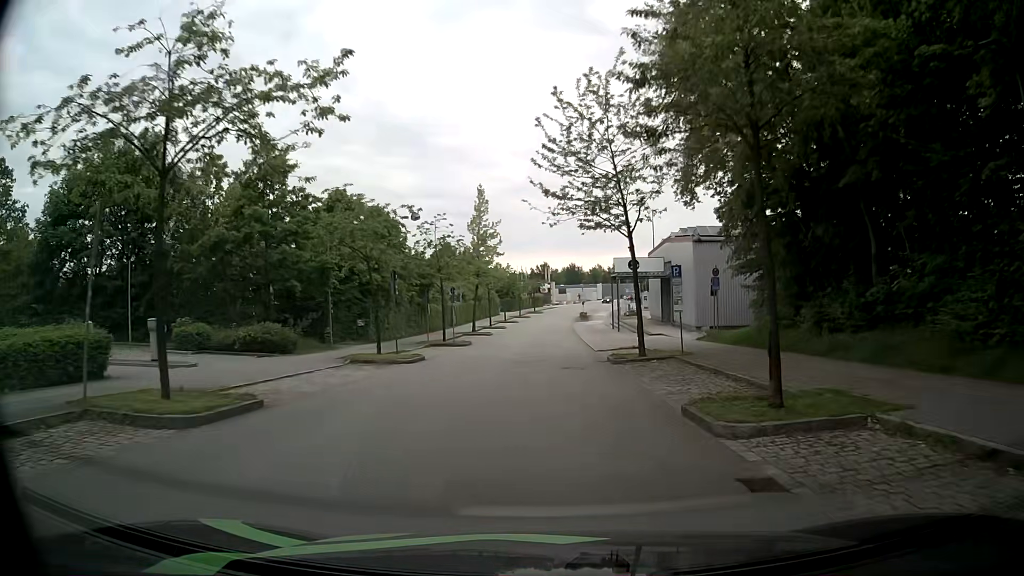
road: secondary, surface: asphalt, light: Day
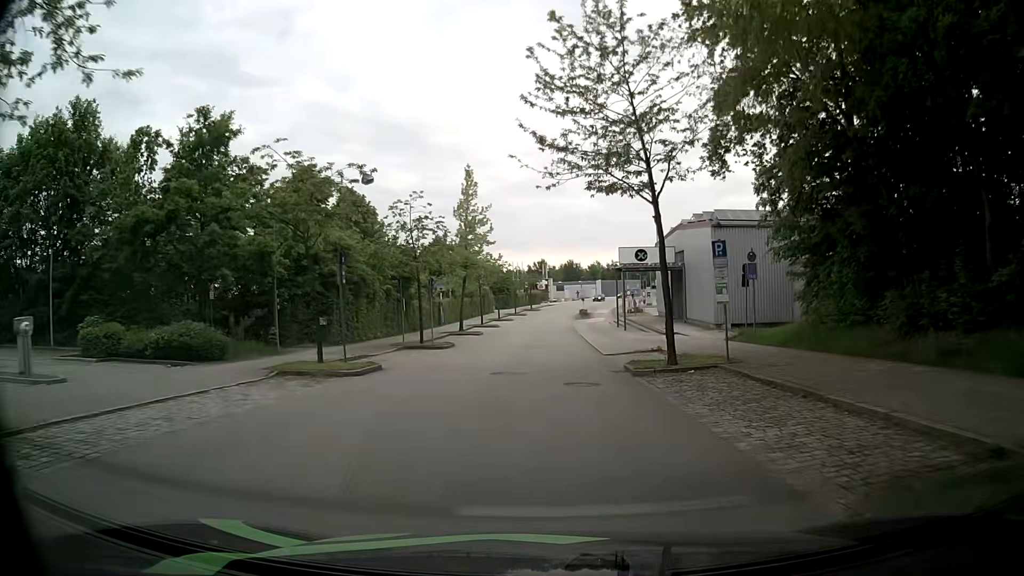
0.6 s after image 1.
(0.0, +6.1) m; +1°
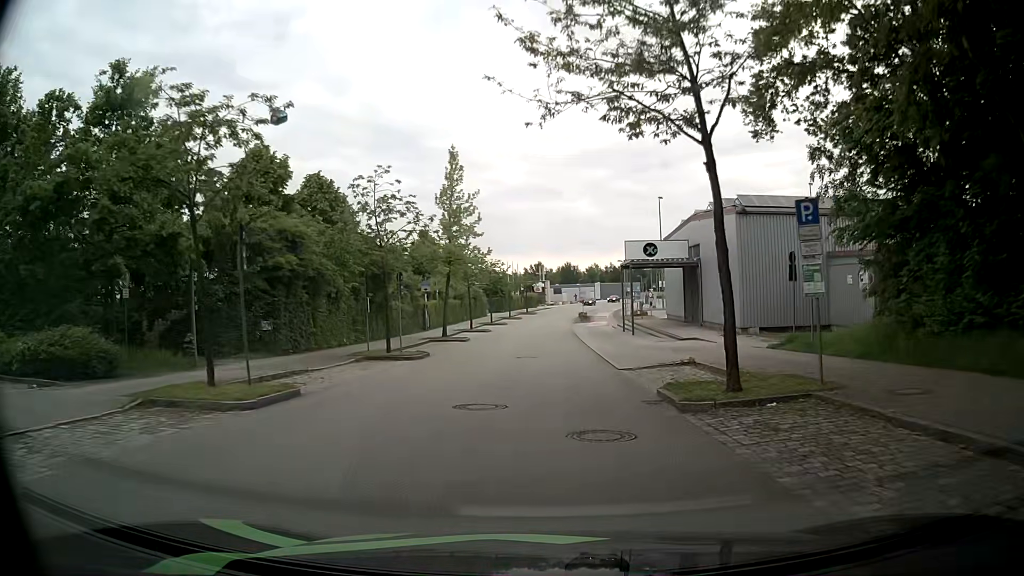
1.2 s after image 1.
(-0.1, +6.1) m; 0°
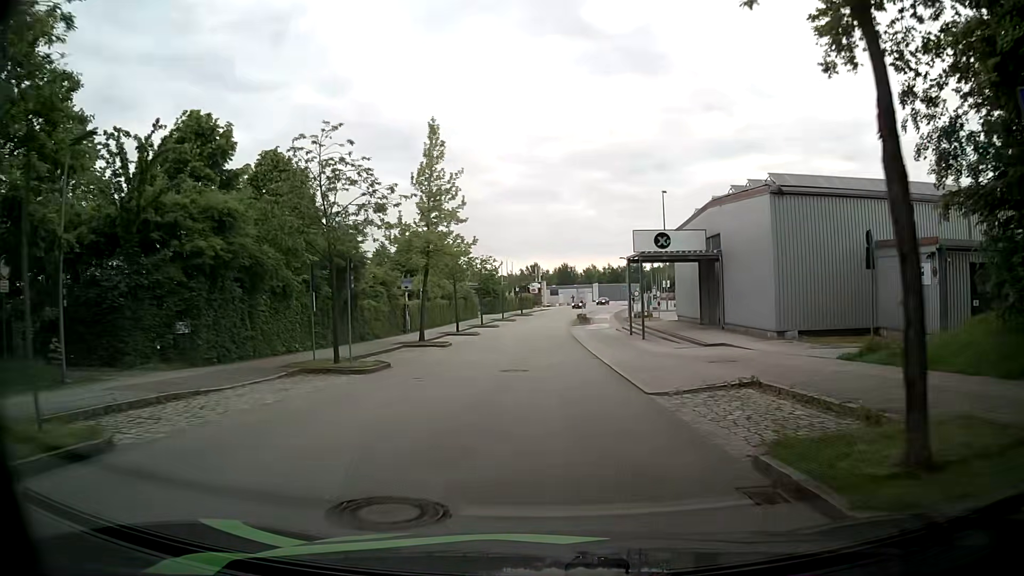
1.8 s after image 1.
(0.0, +6.0) m; 0°
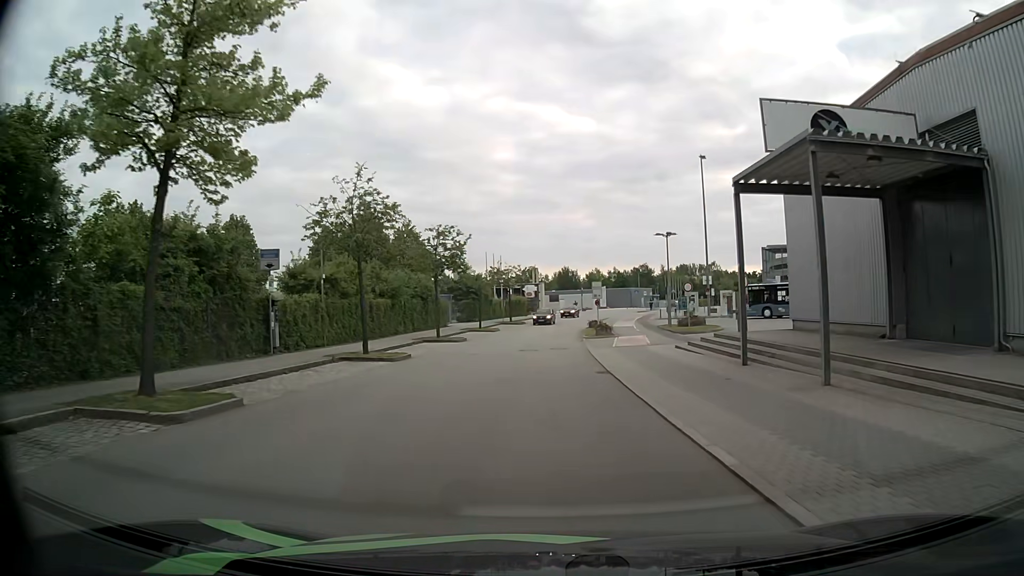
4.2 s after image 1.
(+0.1, +23.9) m; 0°
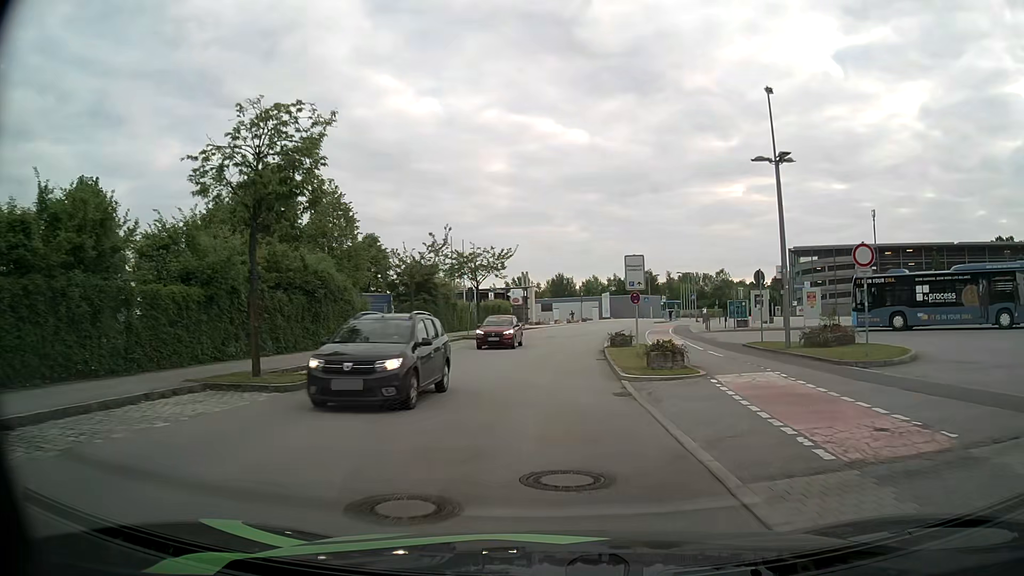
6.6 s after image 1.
(+0.1, +23.5) m; +1°
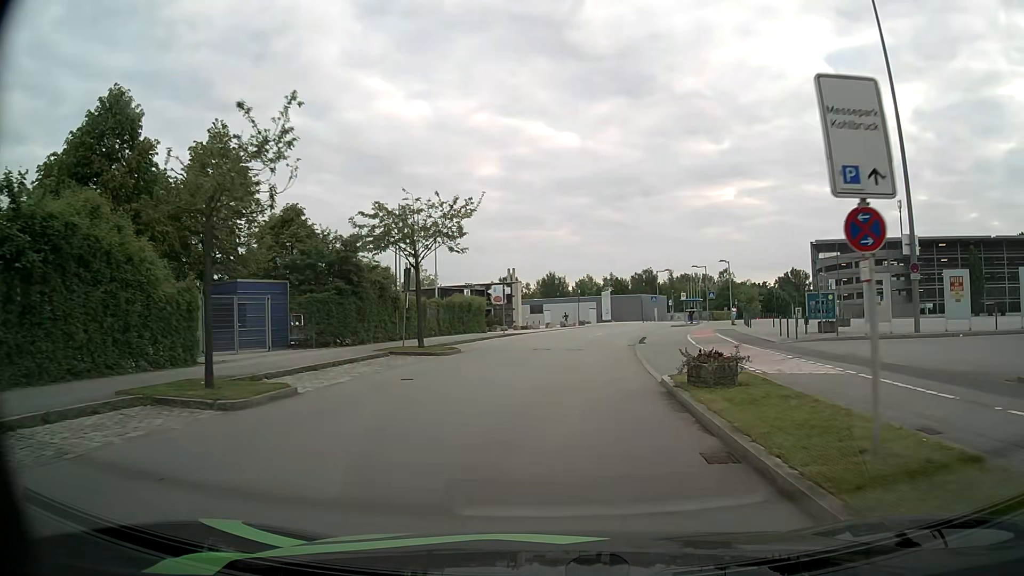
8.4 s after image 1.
(-0.1, +17.3) m; +1°
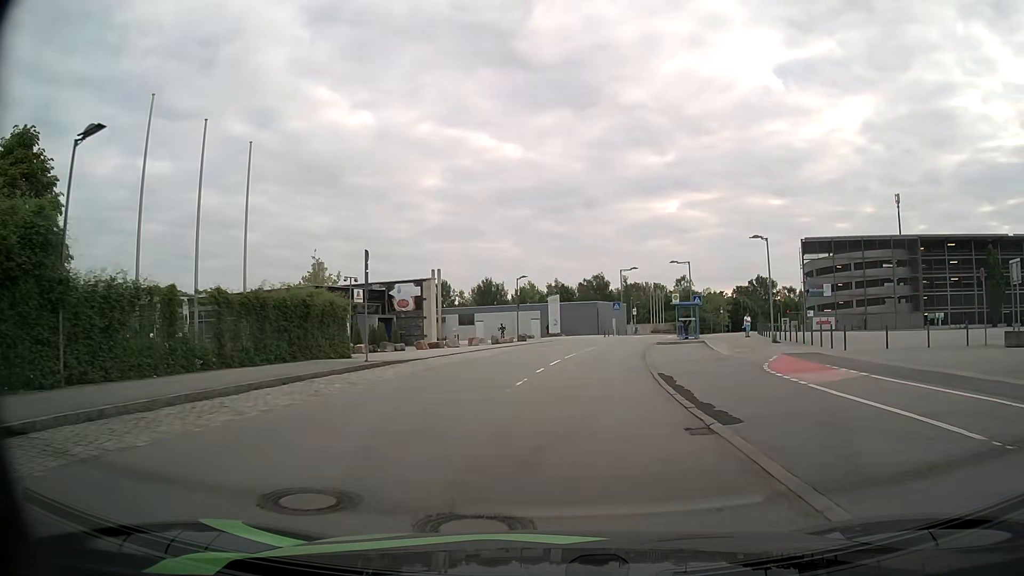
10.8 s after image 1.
(+0.9, +22.2) m; +4°
(0, +10) (+1, +20) (+2, +30) (+4, +40) (+6, +49) (+9, +59) (+12, +69) (+16, +78) (+20, +87) (+24, +96) m
